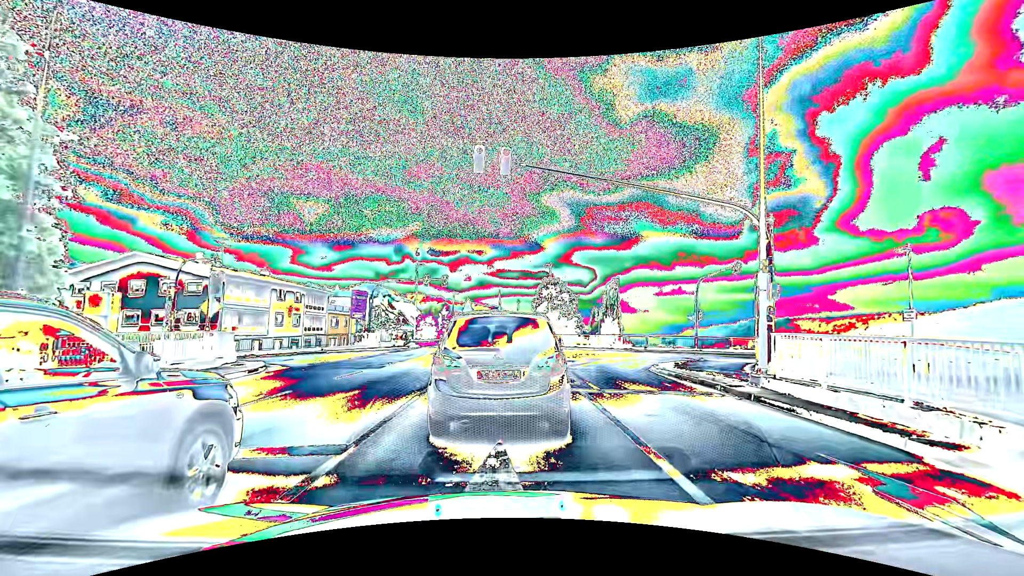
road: primary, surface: asphalt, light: Day
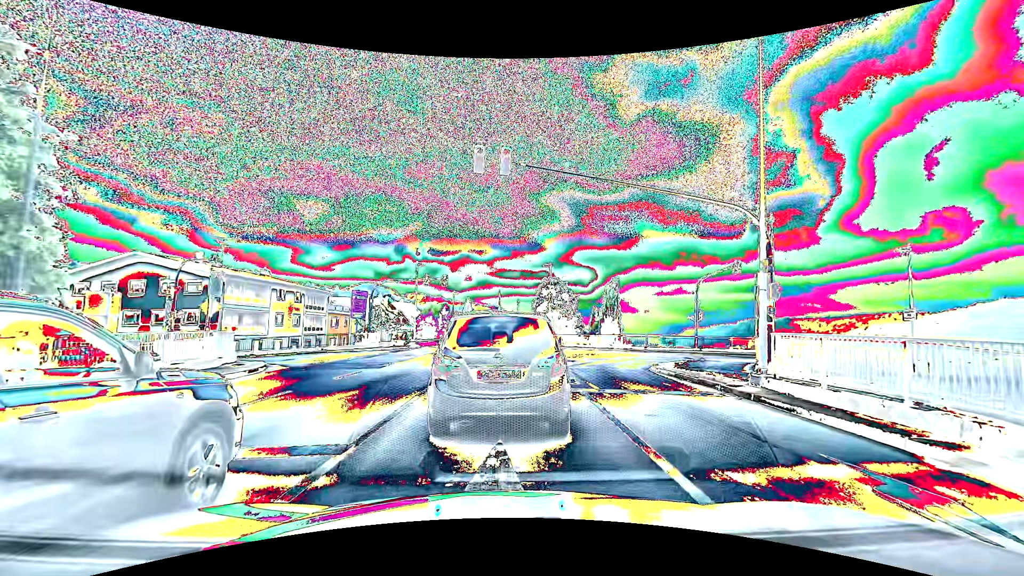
(0.0, 0.0) m; 0°
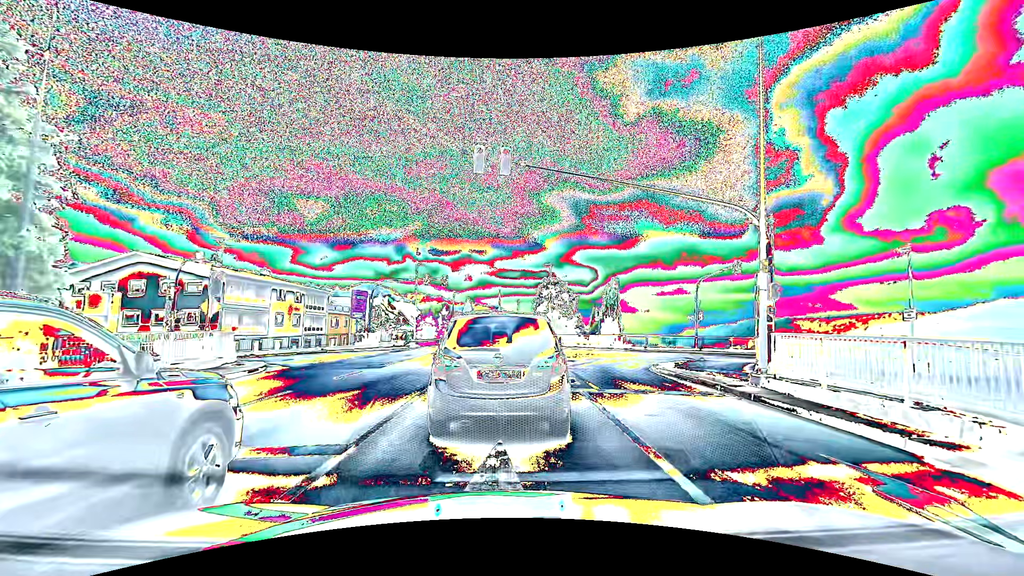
(0.0, 0.0) m; 0°
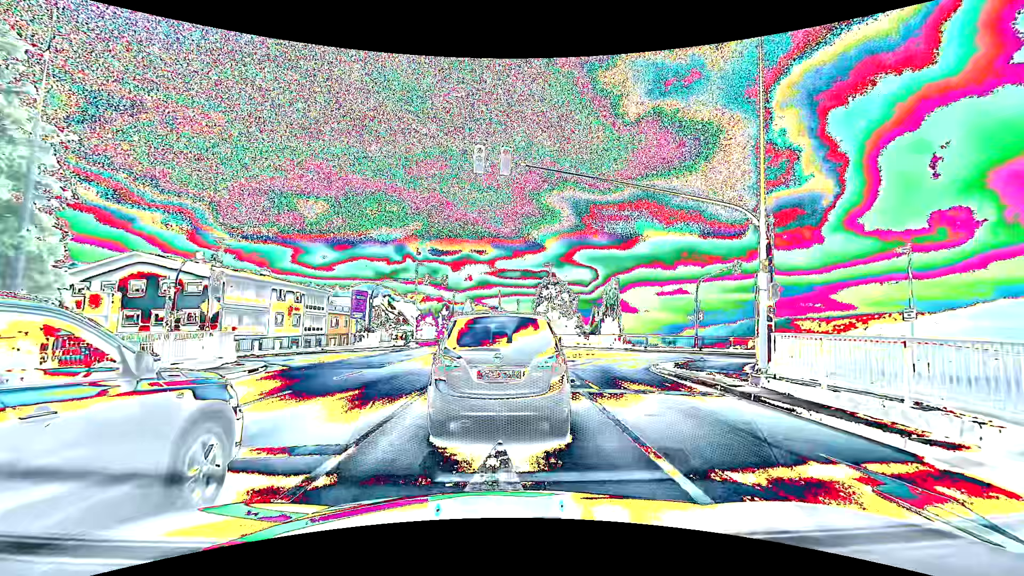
(0.0, 0.0) m; 0°
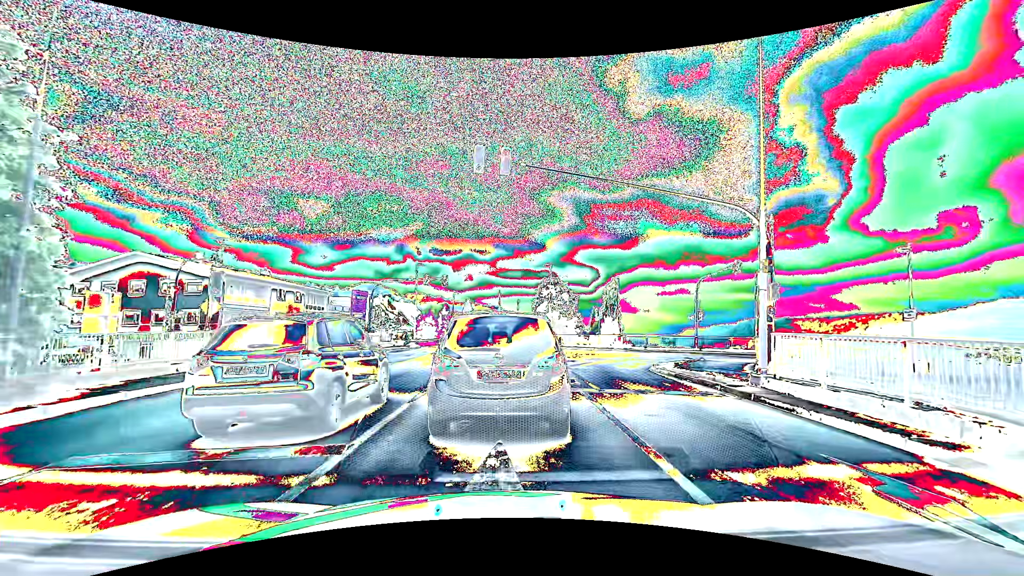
(0.0, 0.0) m; 0°
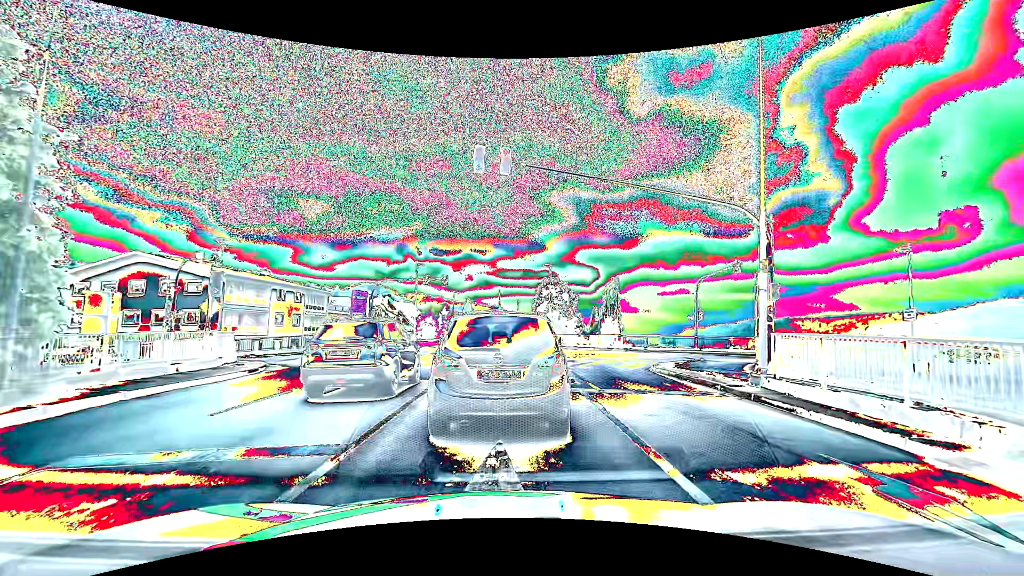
(0.0, 0.0) m; 0°
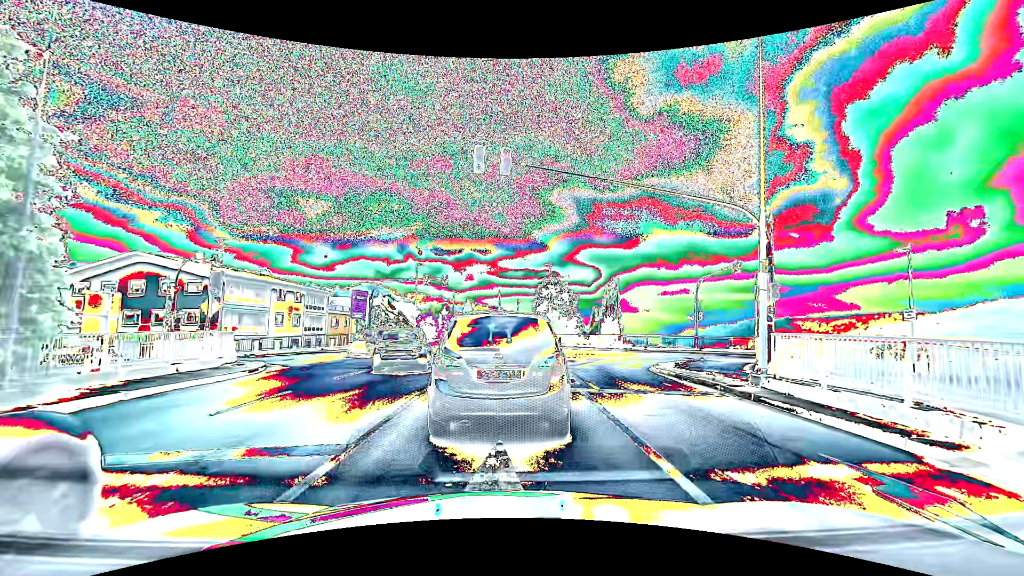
(0.0, 0.0) m; 0°
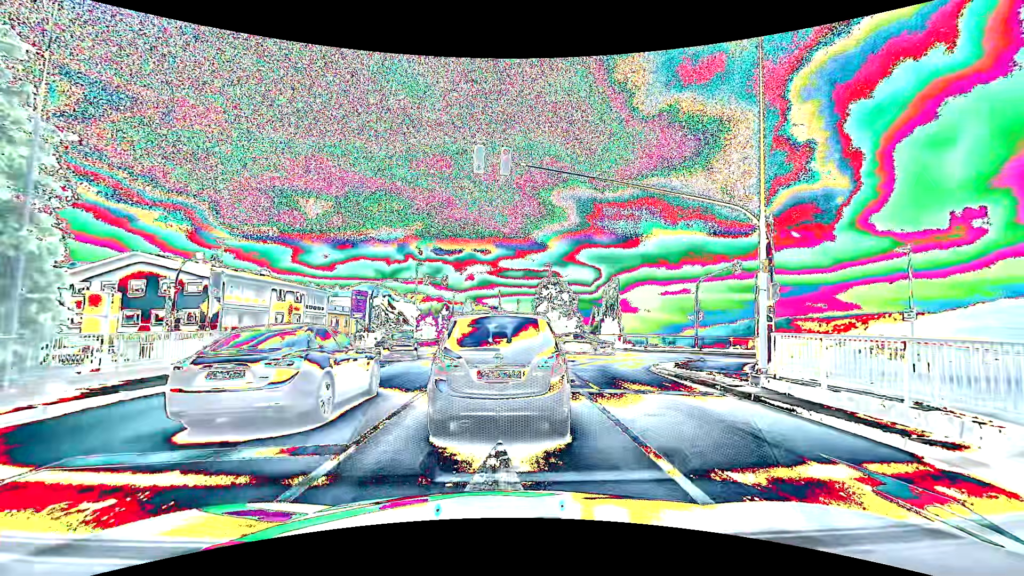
(0.0, 0.0) m; 0°
